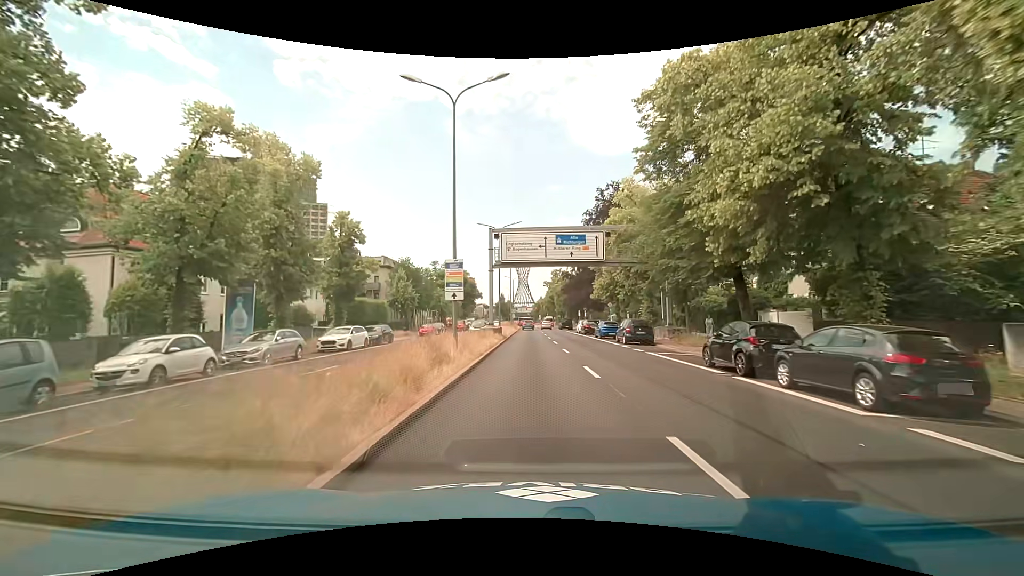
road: primary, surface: asphalt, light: Day
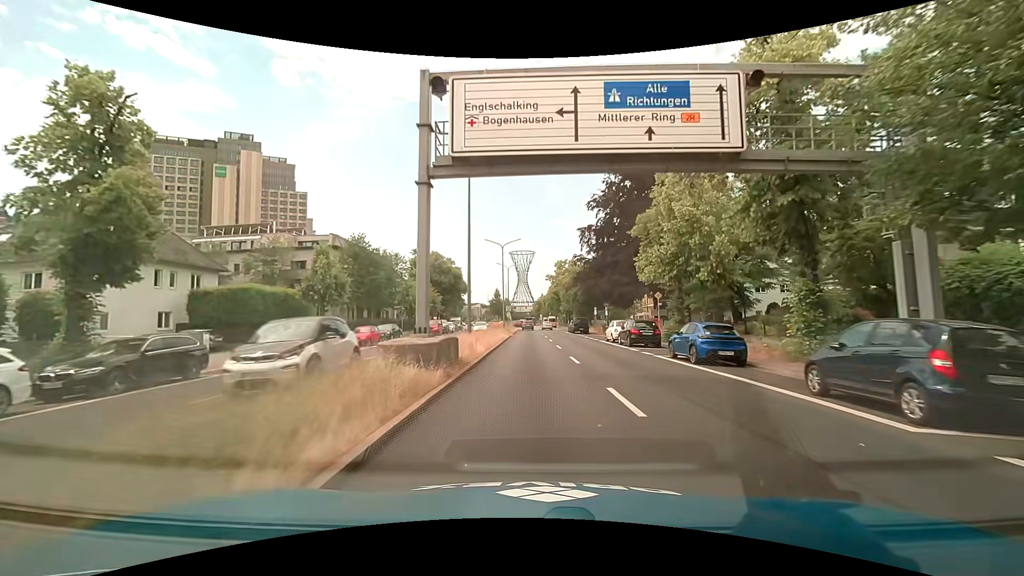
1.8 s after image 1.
(-0.1, +22.8) m; -1°
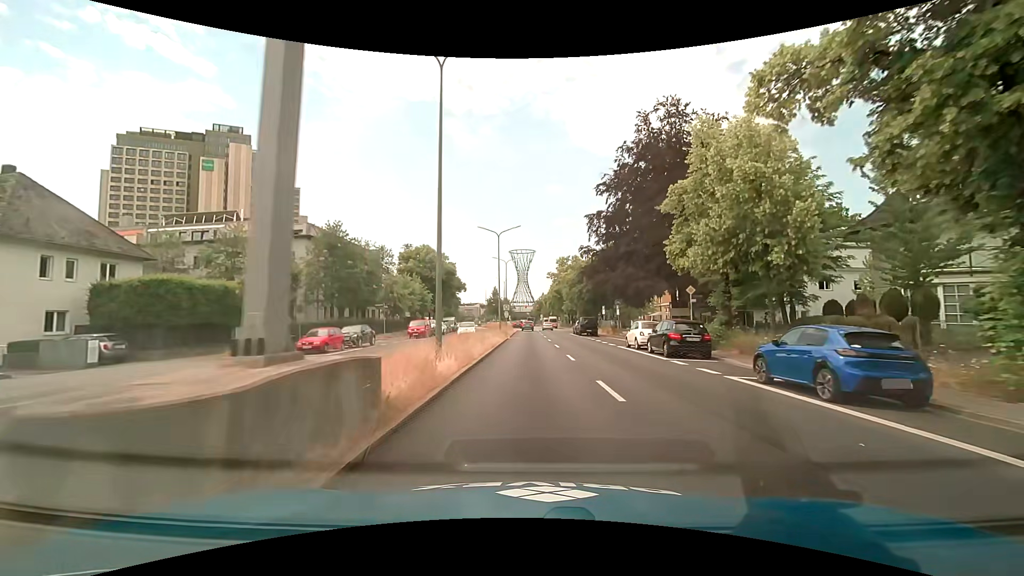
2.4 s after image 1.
(+0.1, +7.6) m; +1°
